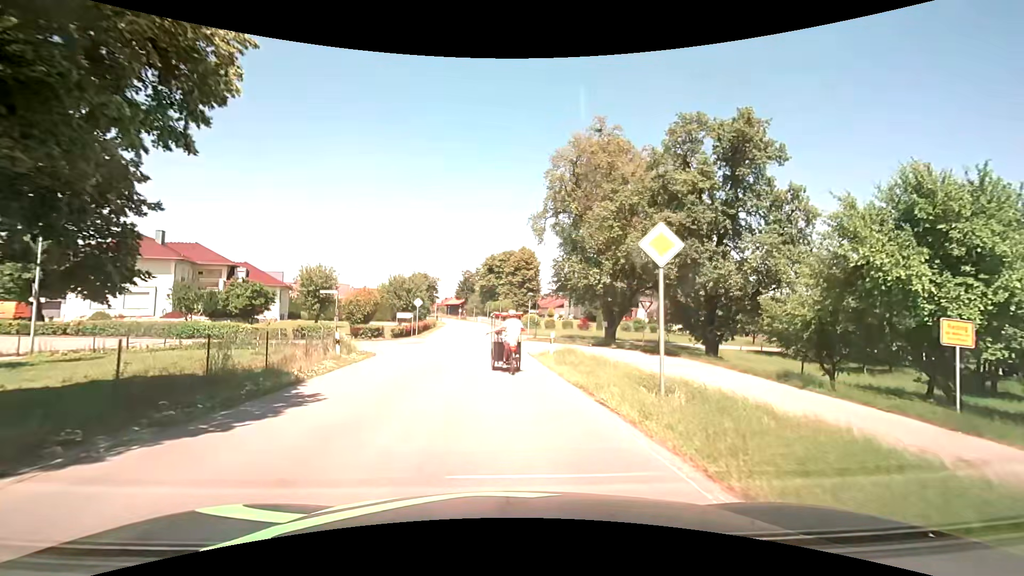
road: secondary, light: Day
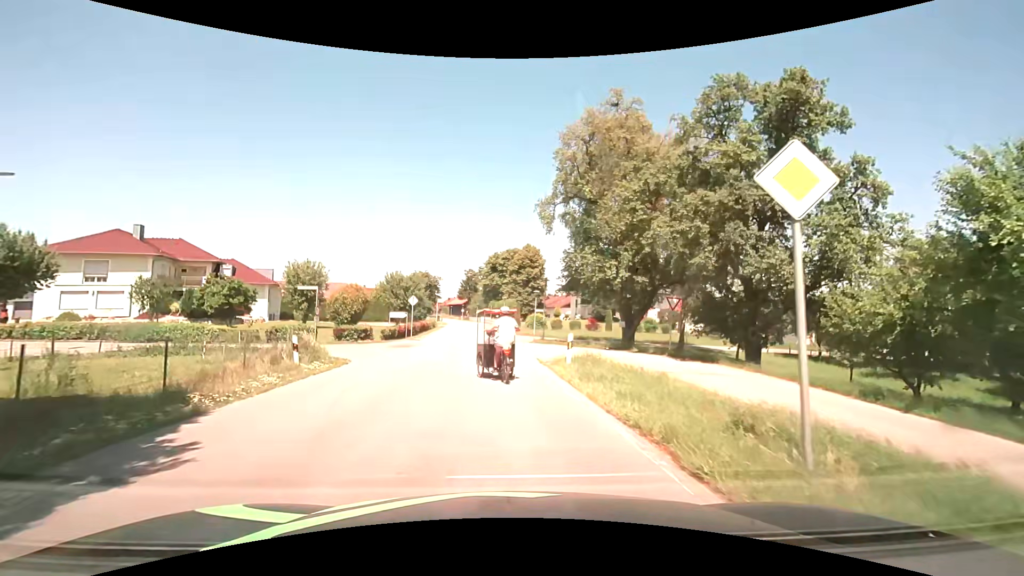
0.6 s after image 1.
(0.0, +4.1) m; 0°
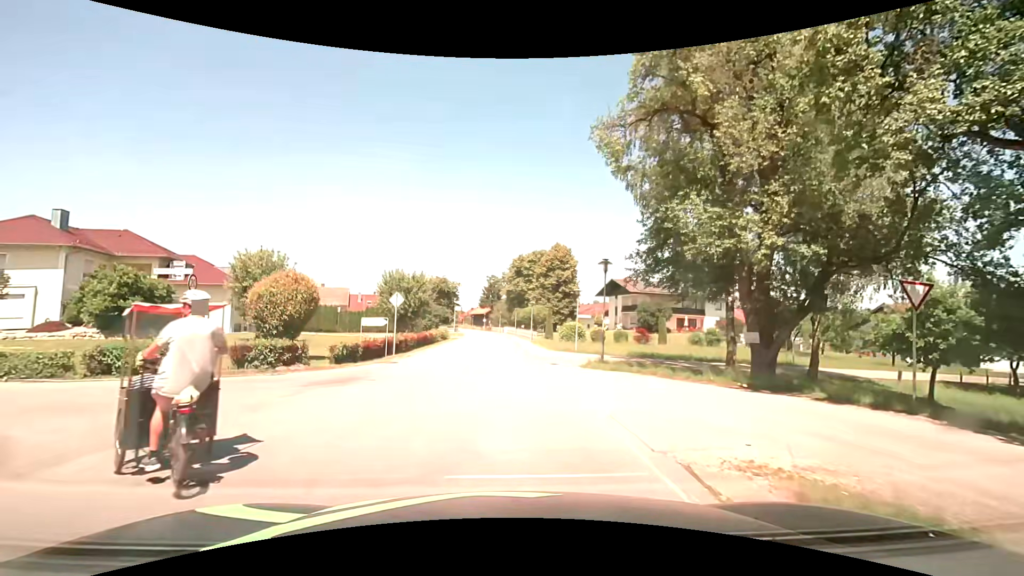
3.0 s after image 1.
(-0.4, +13.7) m; -3°
(0, +10) (0, +20) (-1, +30) (-1, +40) (-1, +50) (-1, +60) (-2, +70) (-2, +80) (-3, +90) (-5, +100) m
